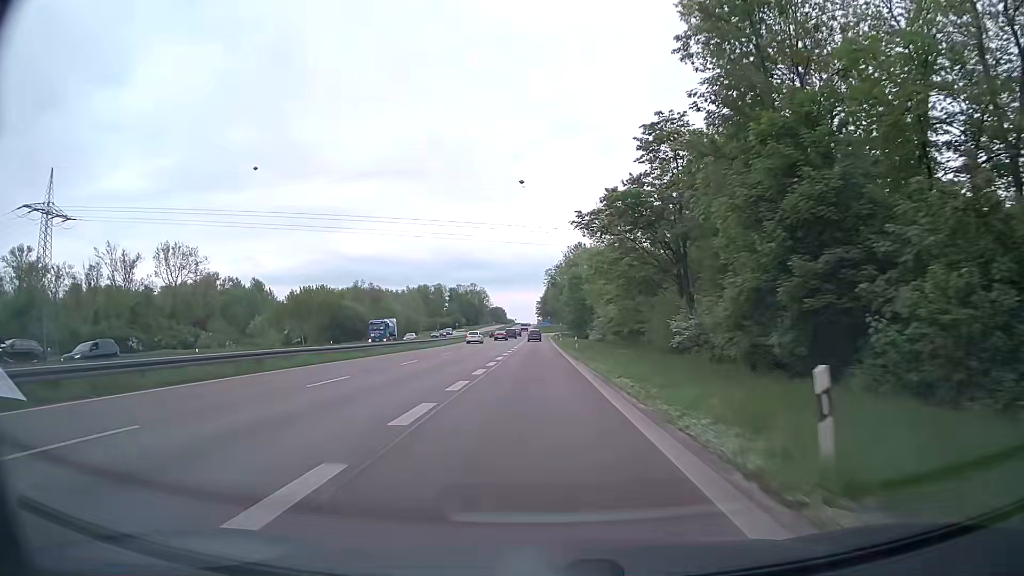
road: primary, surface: asphalt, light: Day
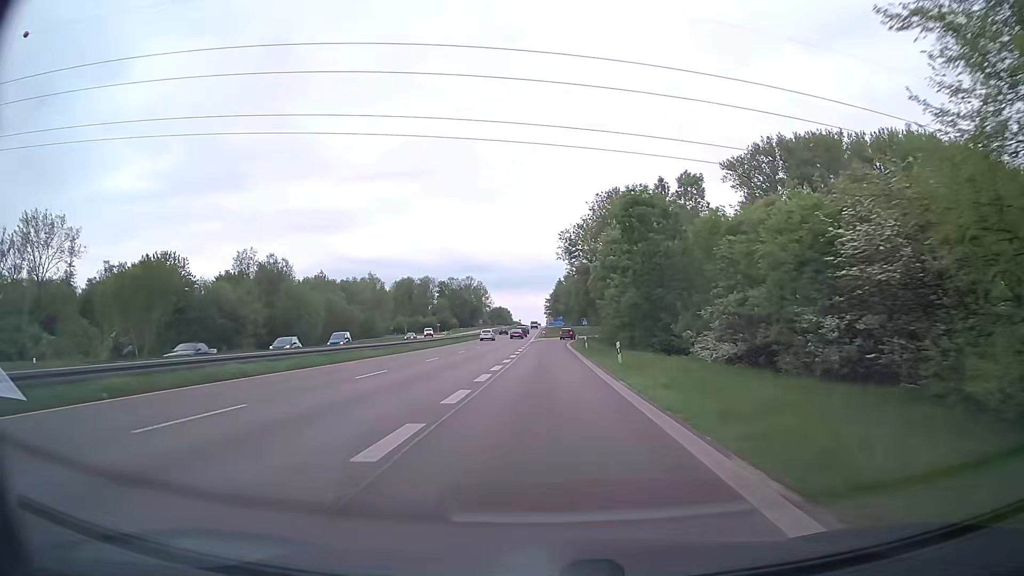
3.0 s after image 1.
(-0.5, +57.0) m; -1°
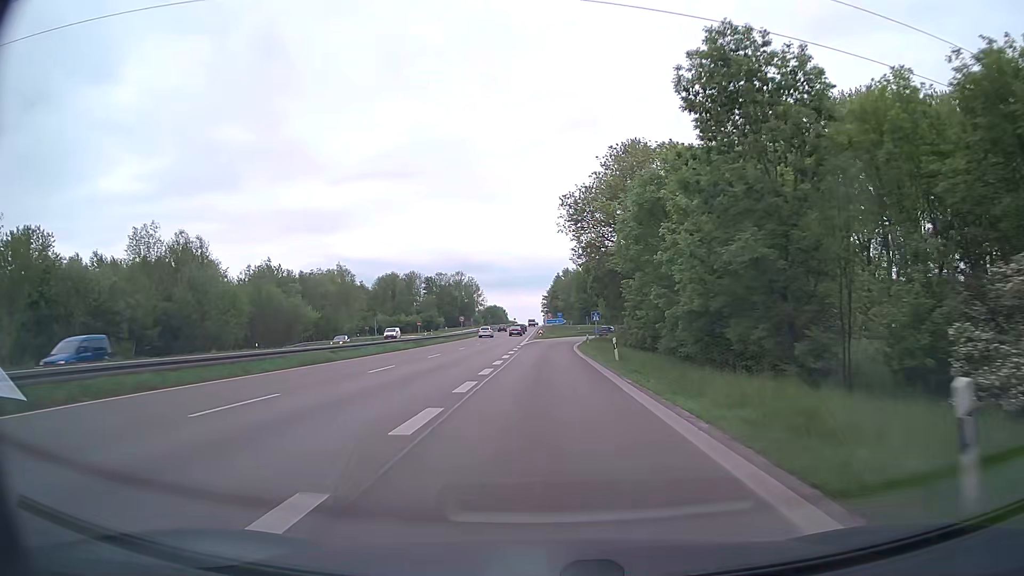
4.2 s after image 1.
(0.0, +22.3) m; 0°
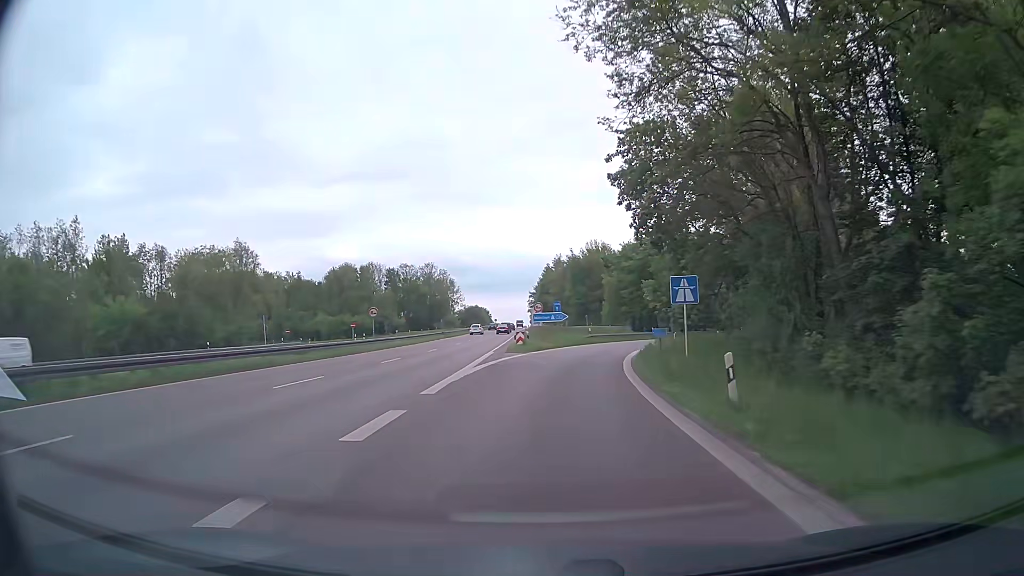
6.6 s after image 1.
(+0.2, +42.9) m; +1°
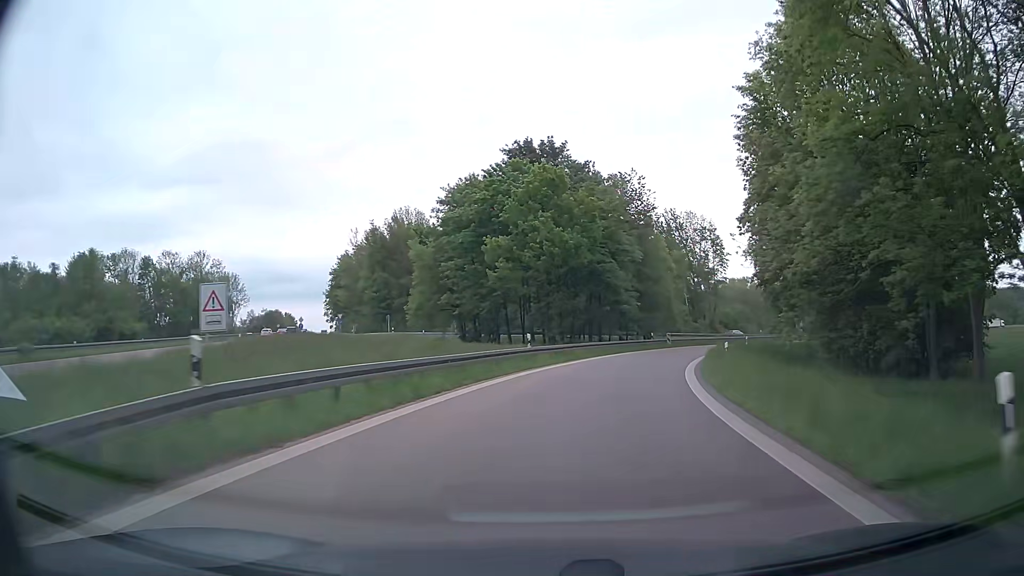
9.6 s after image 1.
(+5.5, +49.9) m; +15°
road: motorway_link
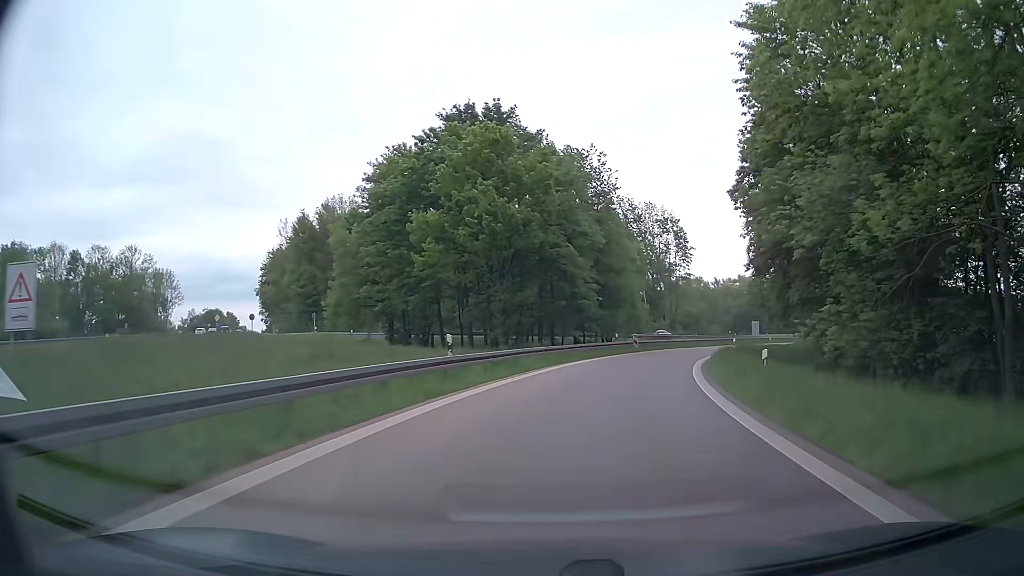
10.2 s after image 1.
(+0.4, +10.0) m; +4°
